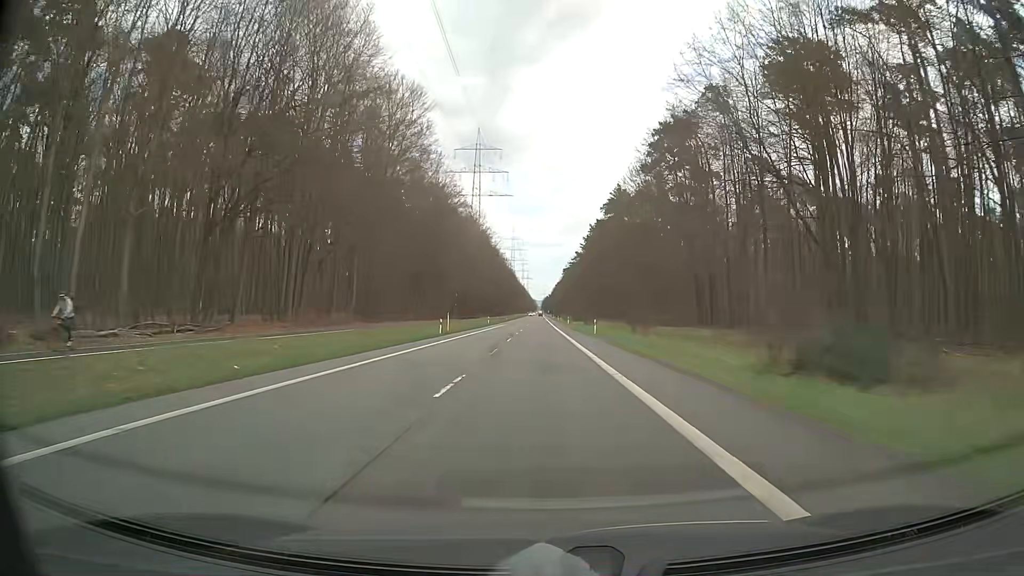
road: secondary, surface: asphalt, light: Day
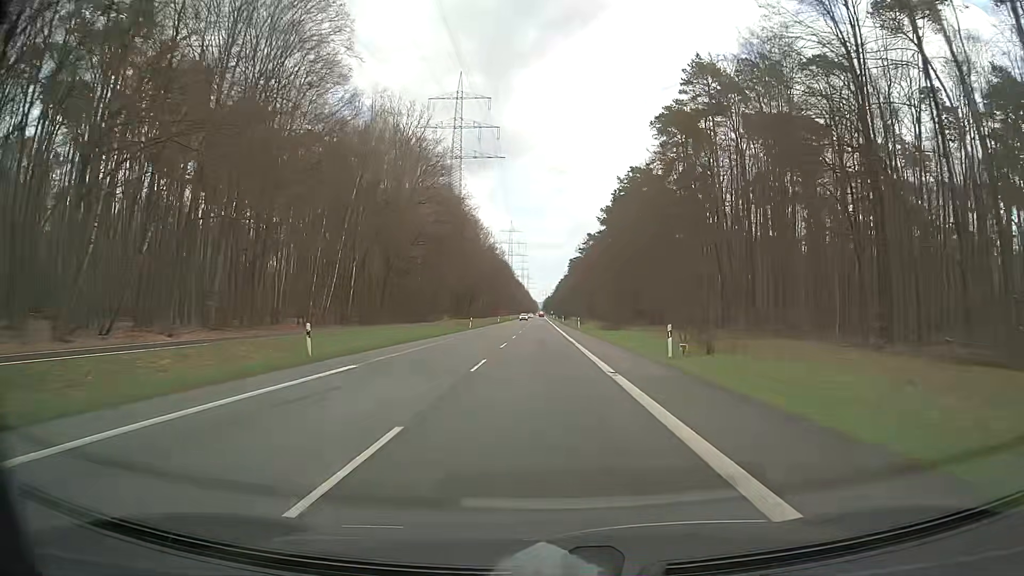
(+0.3, +79.3) m; 0°
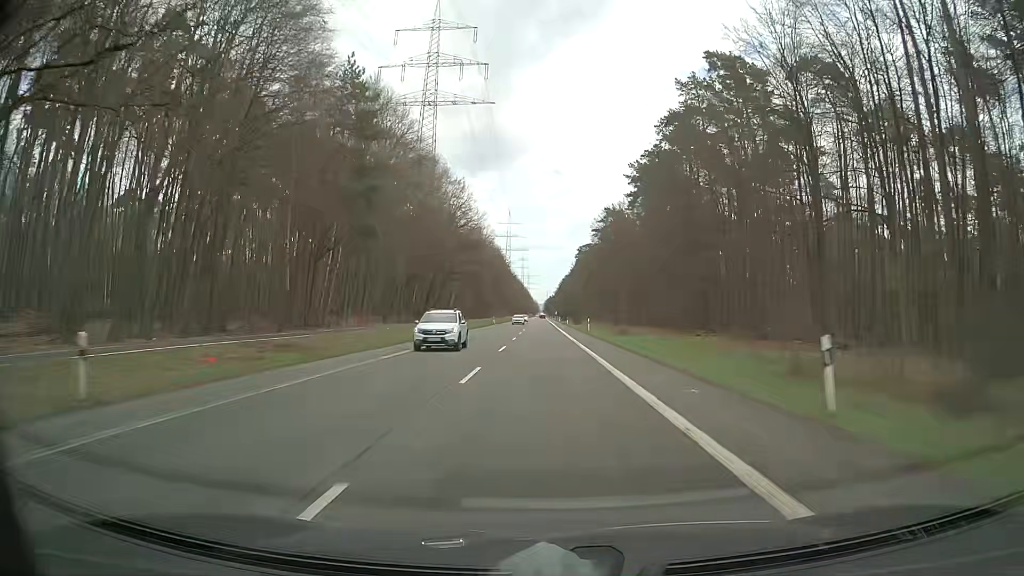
(-0.1, +63.3) m; 0°
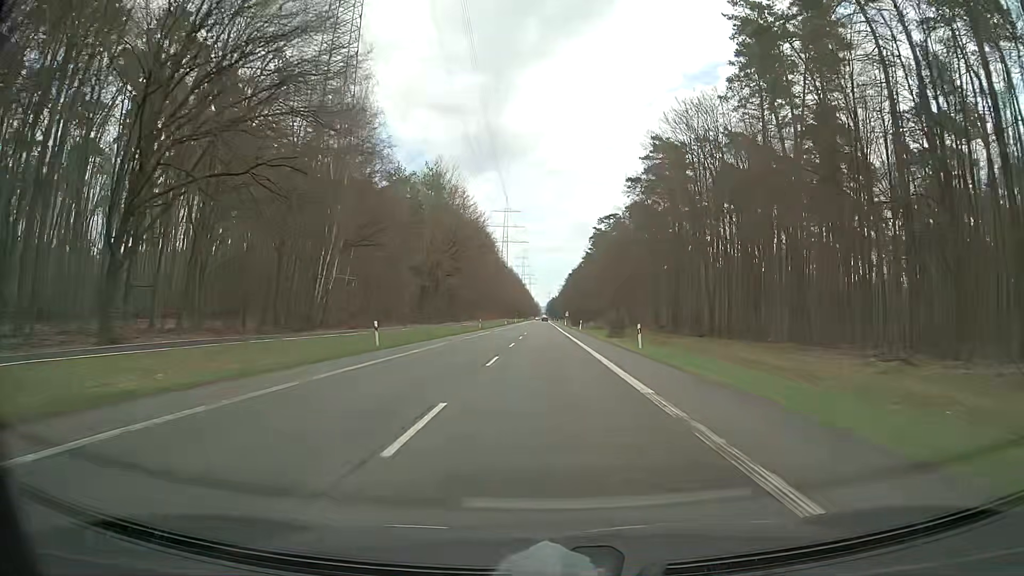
(-0.2, +78.9) m; 0°
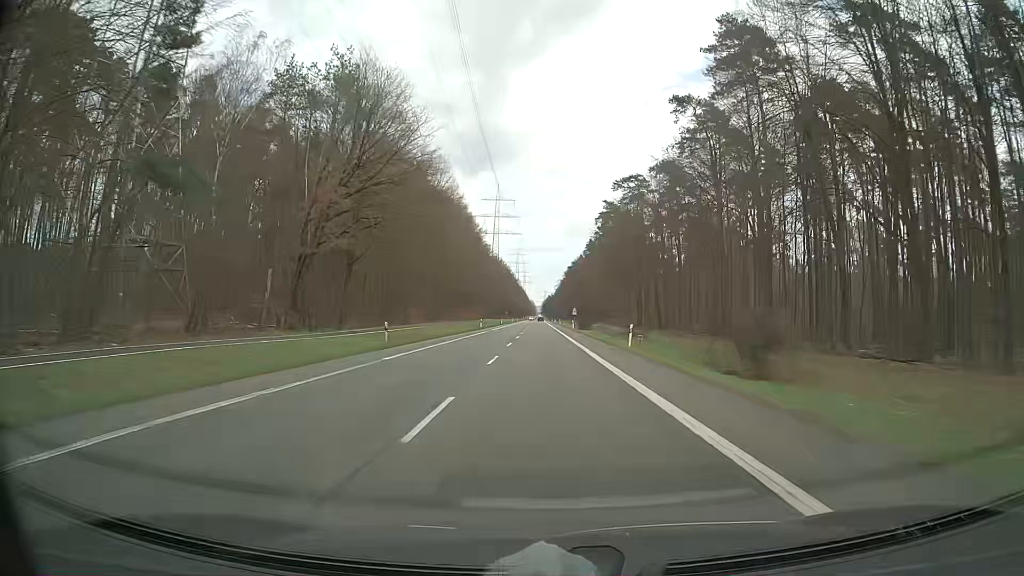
(0.0, +47.4) m; 0°
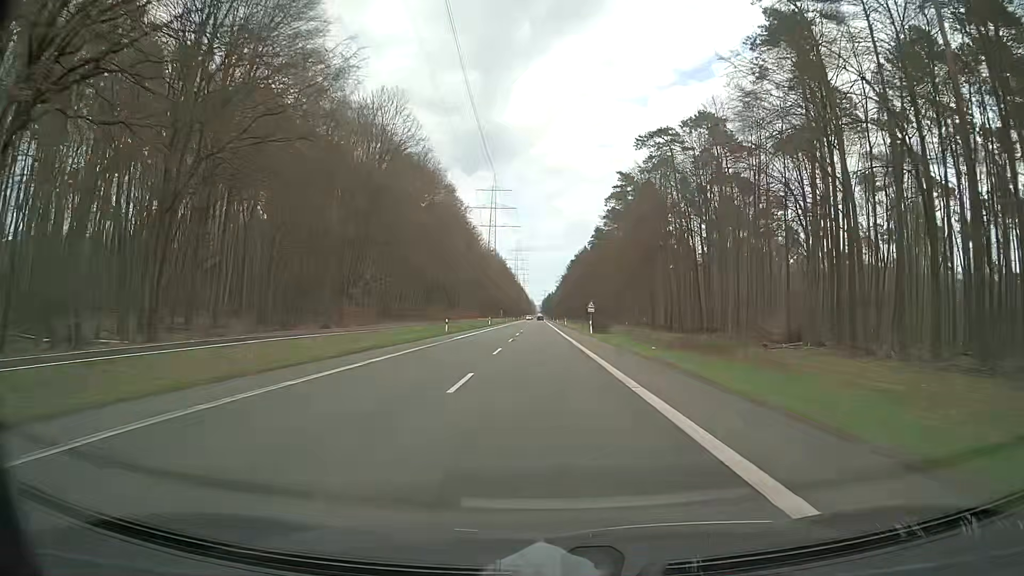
(0.0, +31.6) m; 0°
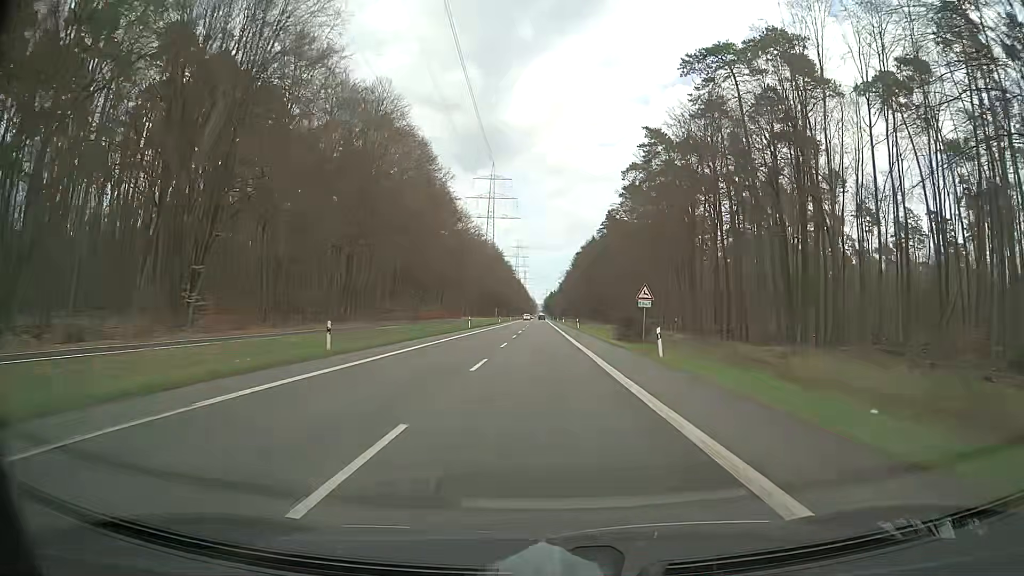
(+0.1, +31.6) m; 0°
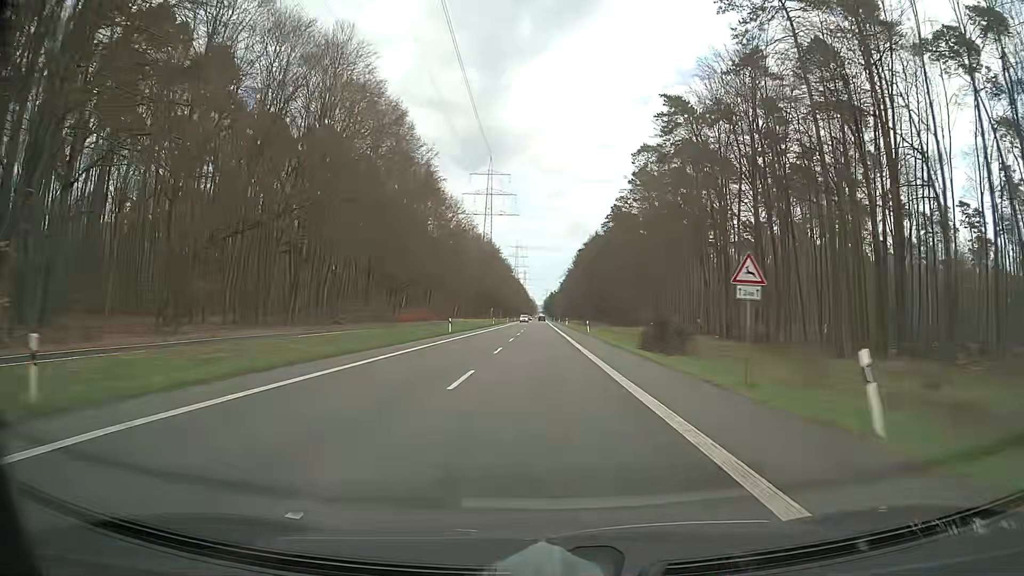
(0.0, +15.8) m; 0°
(0, +10) (0, +20) (0, +30) (0, +40) (0, +50) (0, +60) (0, +70) (0, +80) (0, +90) (0, +100) m
